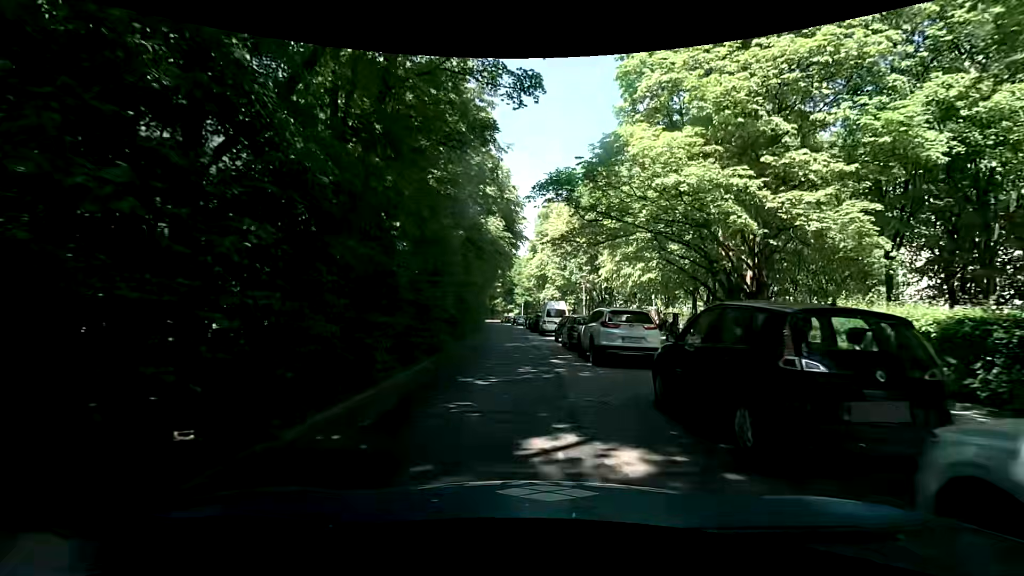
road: residential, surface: asphalt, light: Day
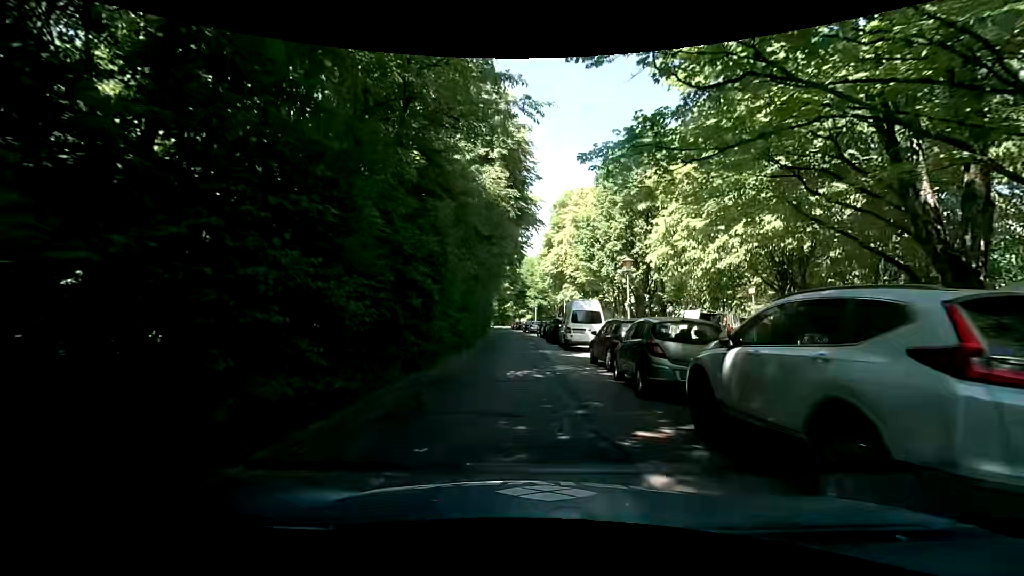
(+0.2, +11.1) m; -1°
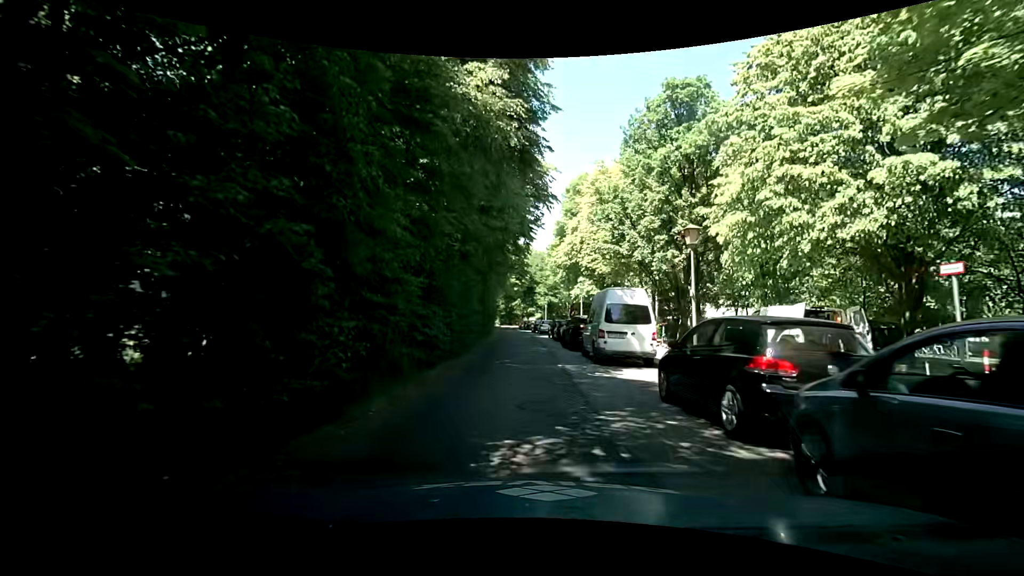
(0.0, +7.8) m; -1°
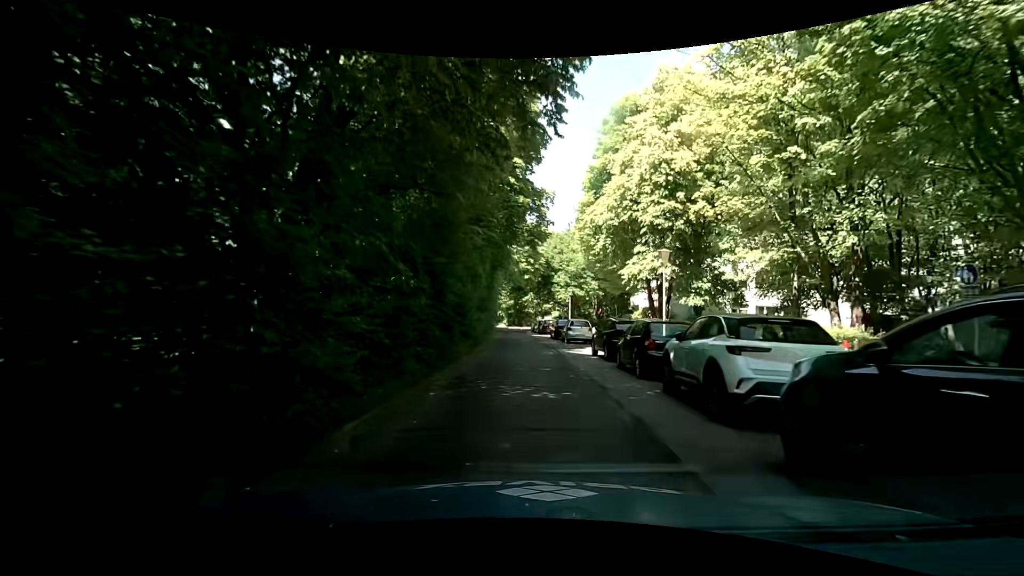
(-0.1, +21.4) m; -3°
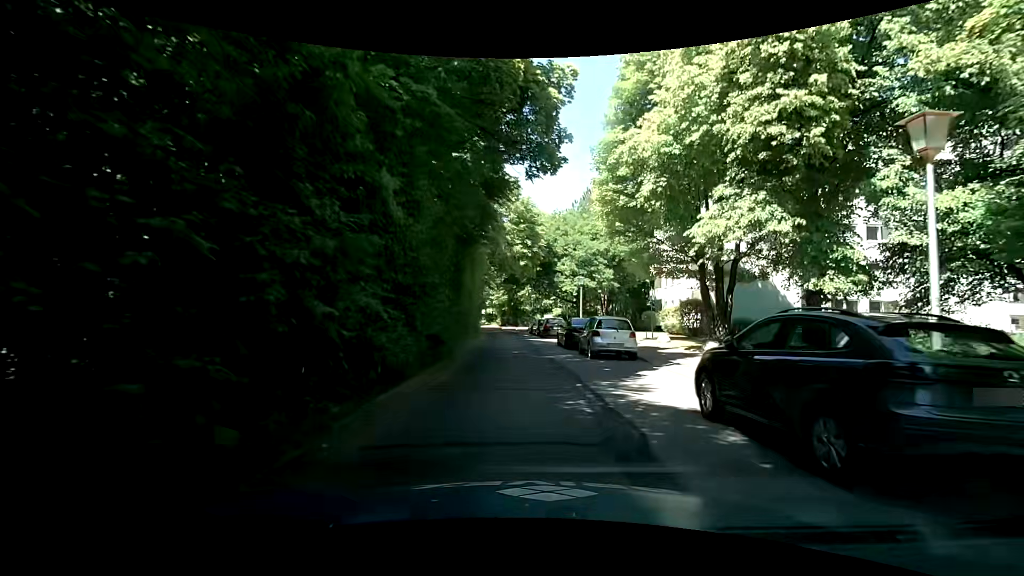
(+0.5, +12.7) m; +3°
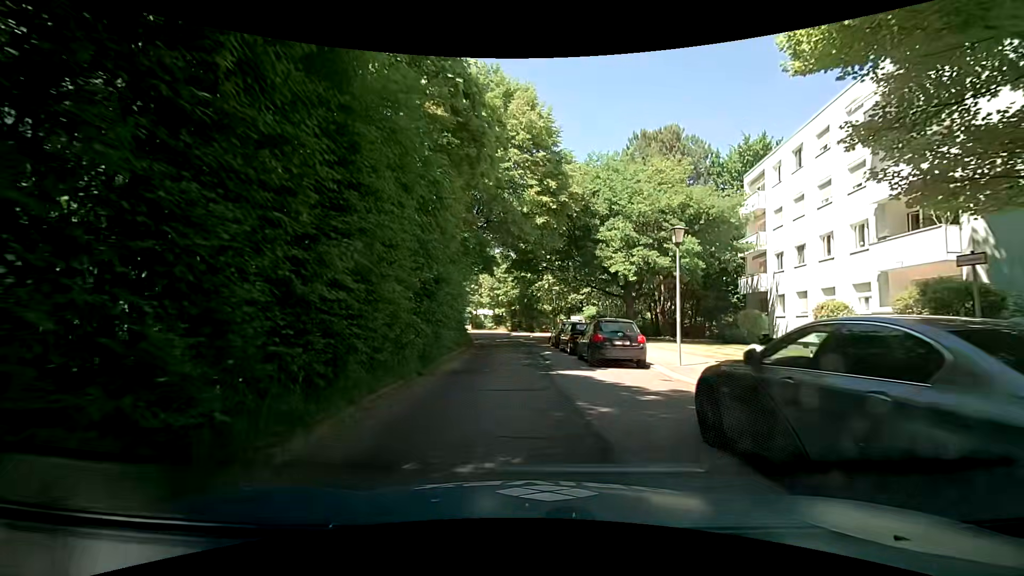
(-0.4, +20.1) m; -1°
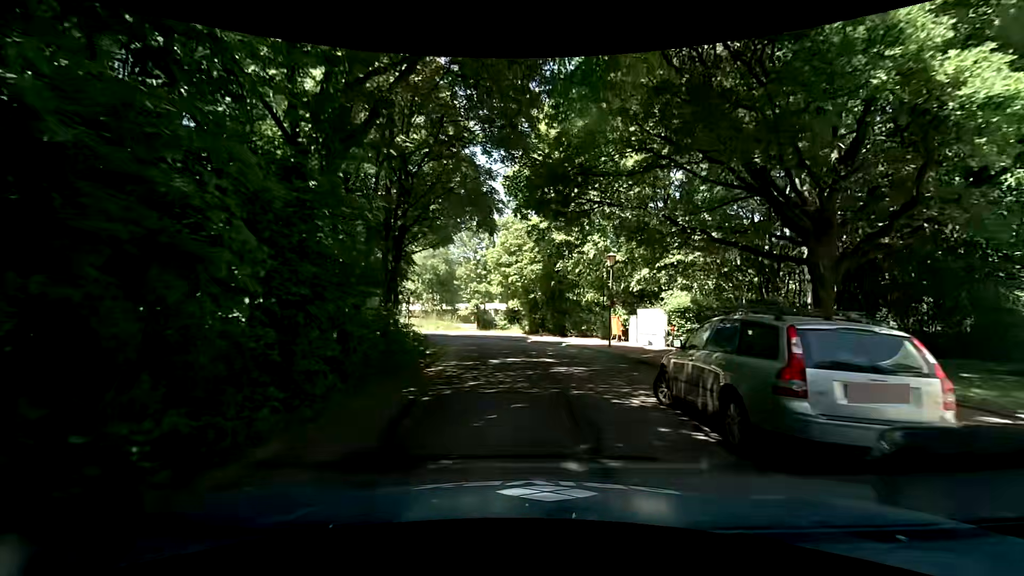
(-0.7, +20.9) m; -5°
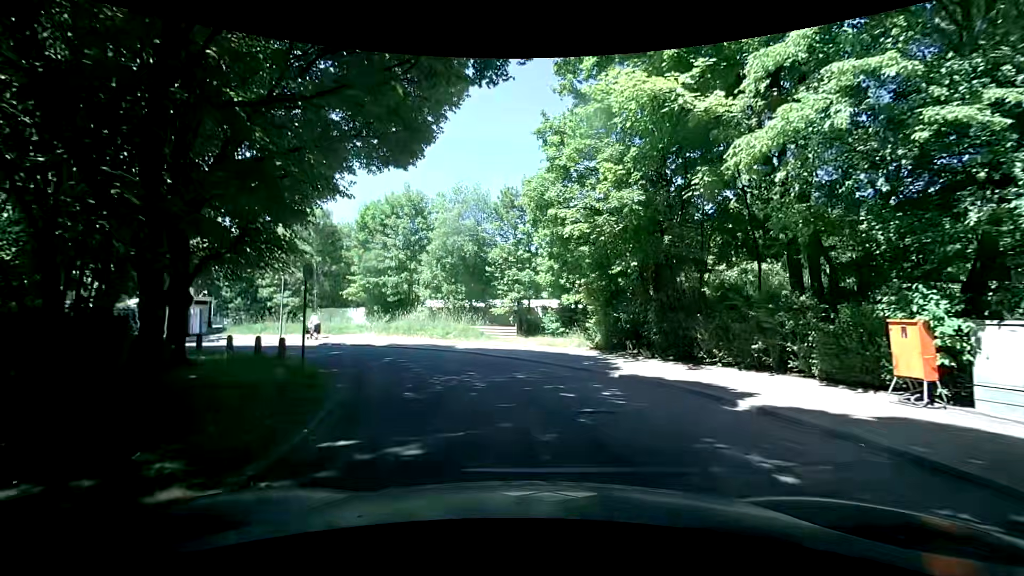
(-0.4, +17.6) m; -4°
